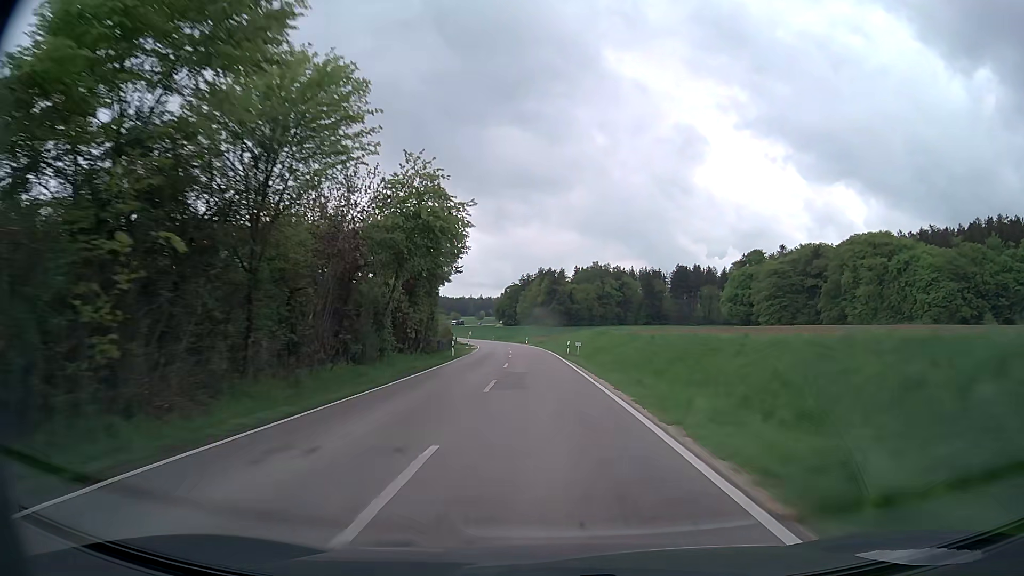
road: secondary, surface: asphalt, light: Day
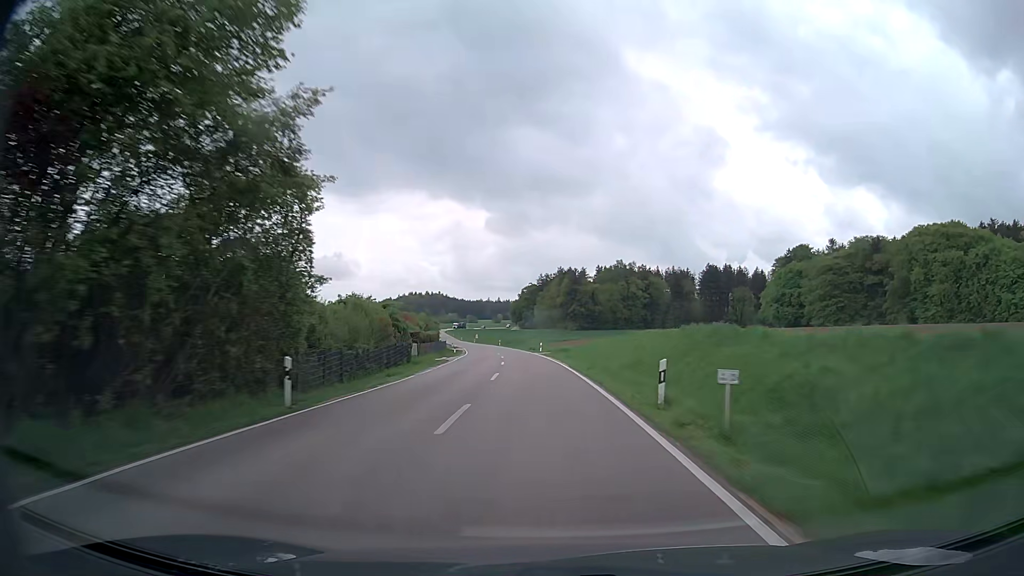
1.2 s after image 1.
(-0.5, +31.0) m; -2°
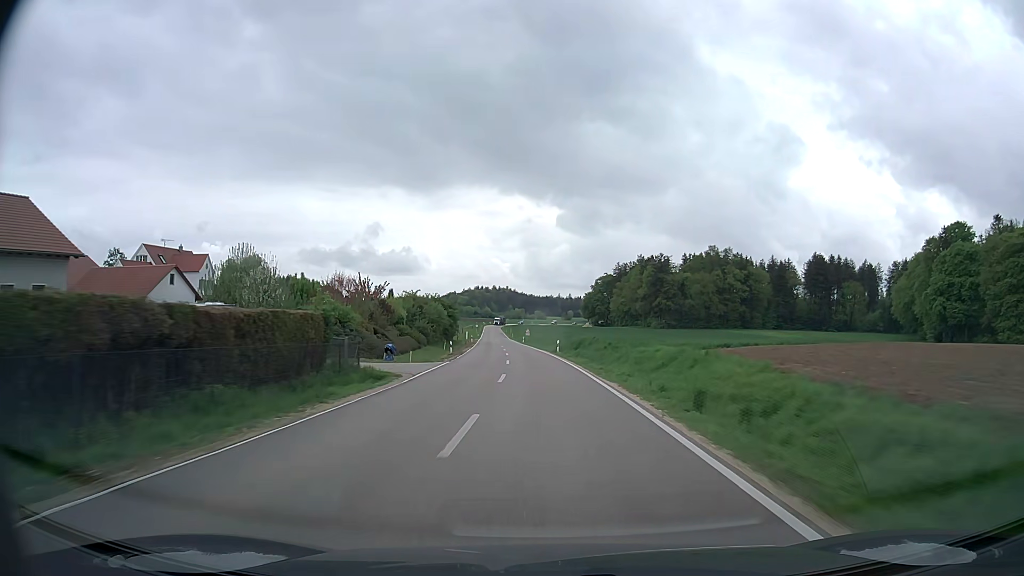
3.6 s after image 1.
(-3.1, +62.0) m; -6°
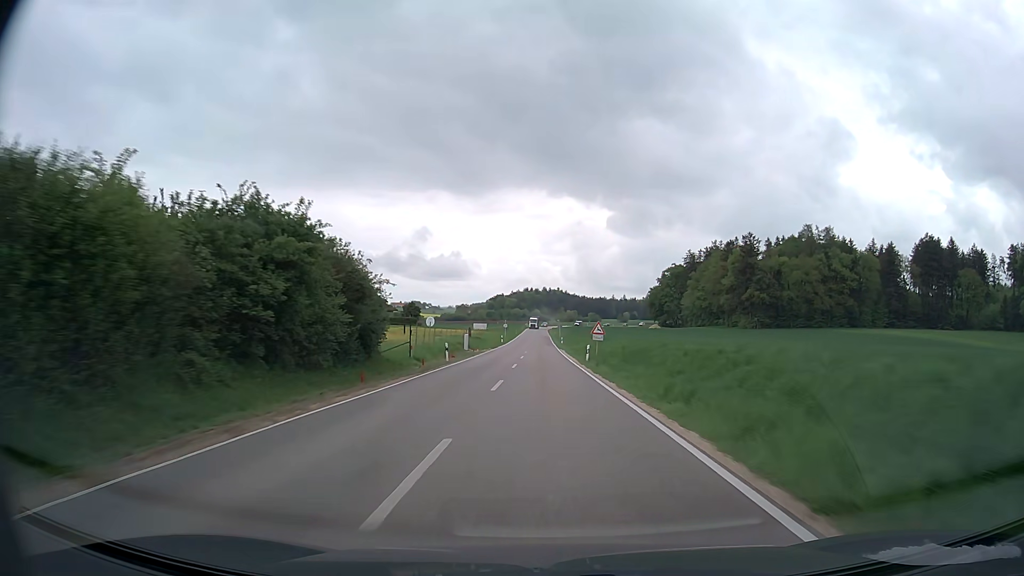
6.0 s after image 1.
(-2.9, +63.2) m; -5°
(0, +10) (0, +20) (0, +30) (0, +40) (0, +50) (0, +60) (0, +70) (0, +80) (0, +90) (0, +100) m
